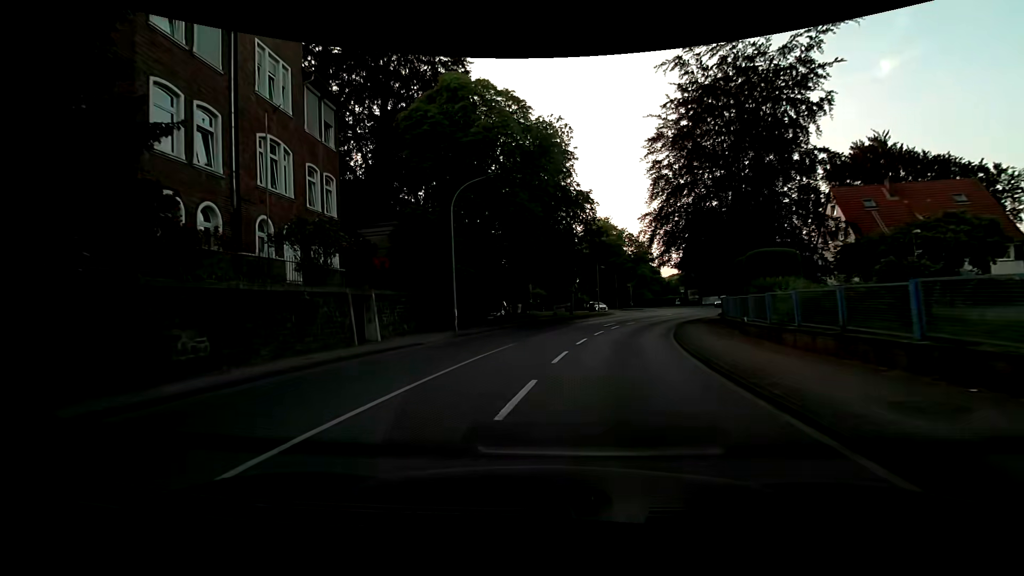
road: primary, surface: asphalt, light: Day
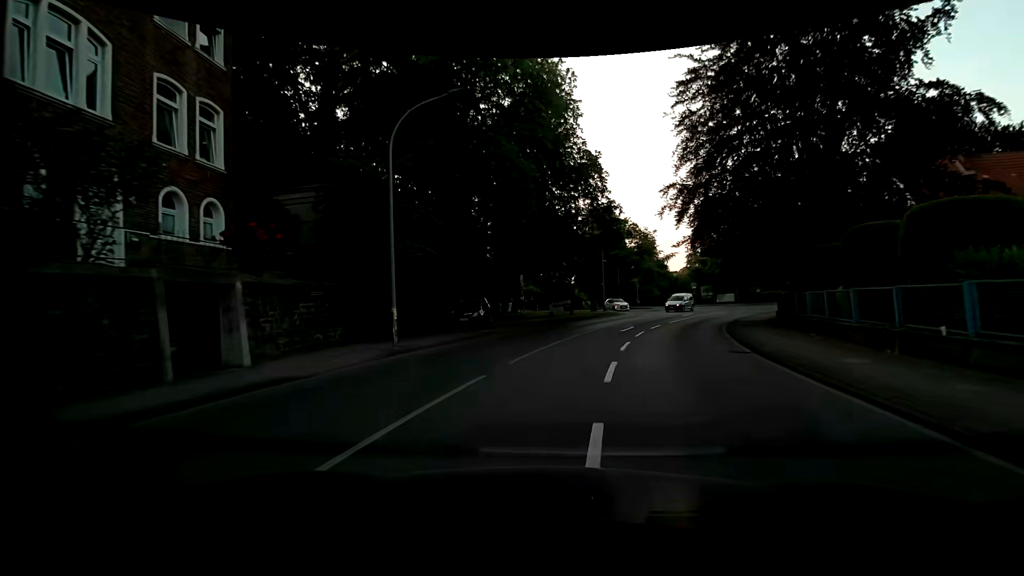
(-0.1, +9.6) m; 0°
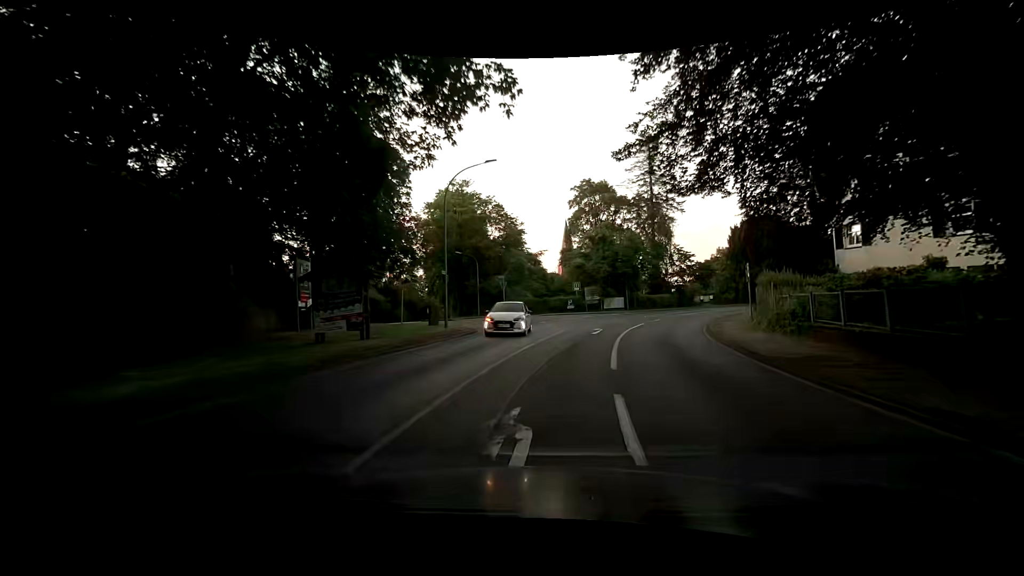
(+2.9, +22.2) m; +15°
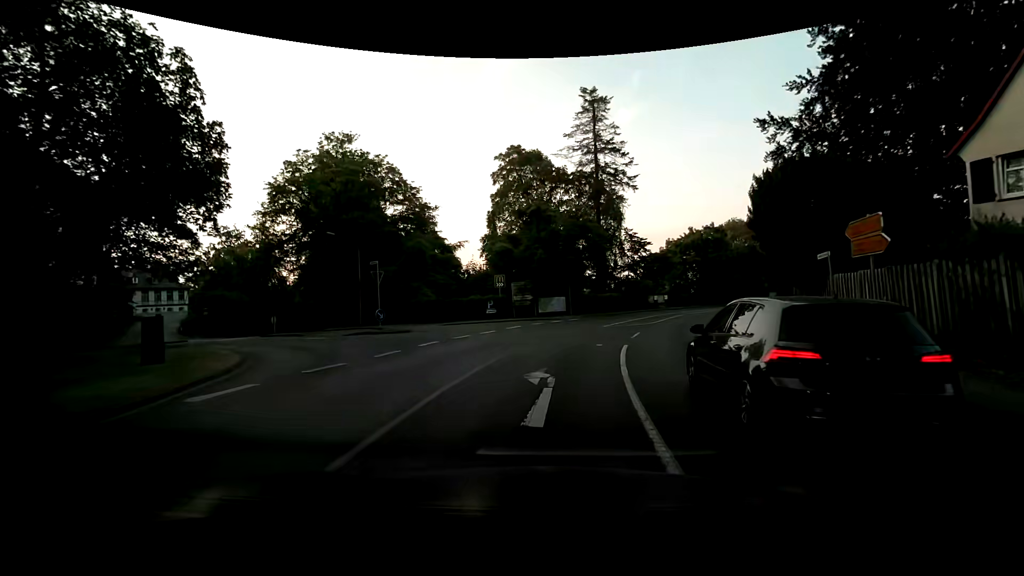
(+1.3, +16.6) m; +10°
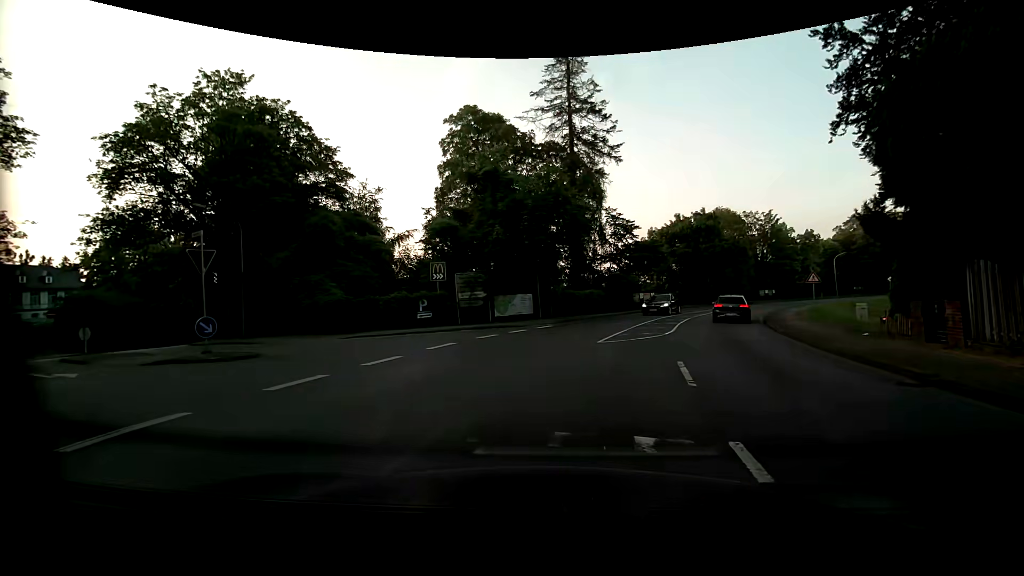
(0.0, +10.6) m; +3°
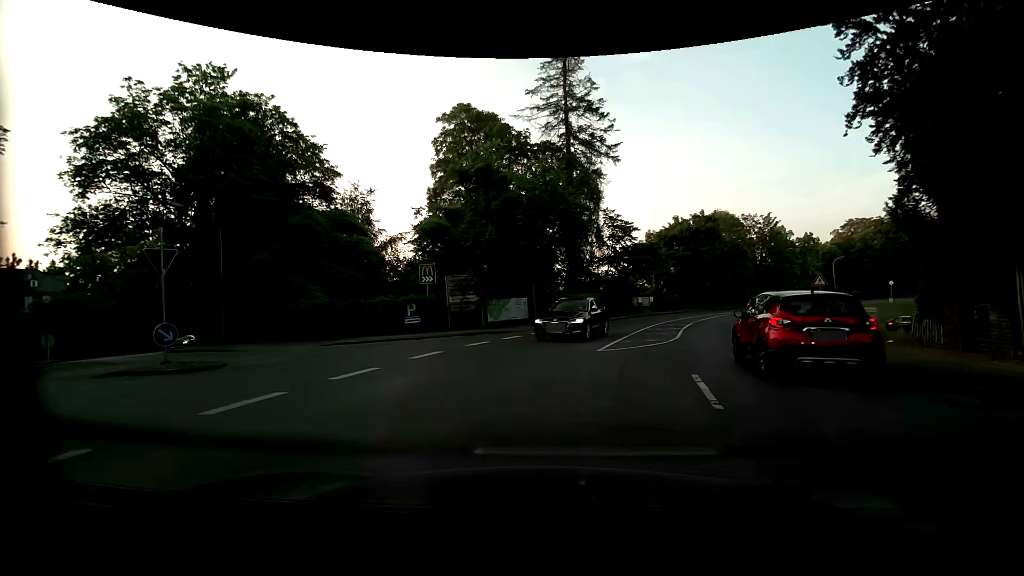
(0.0, +1.2) m; -2°
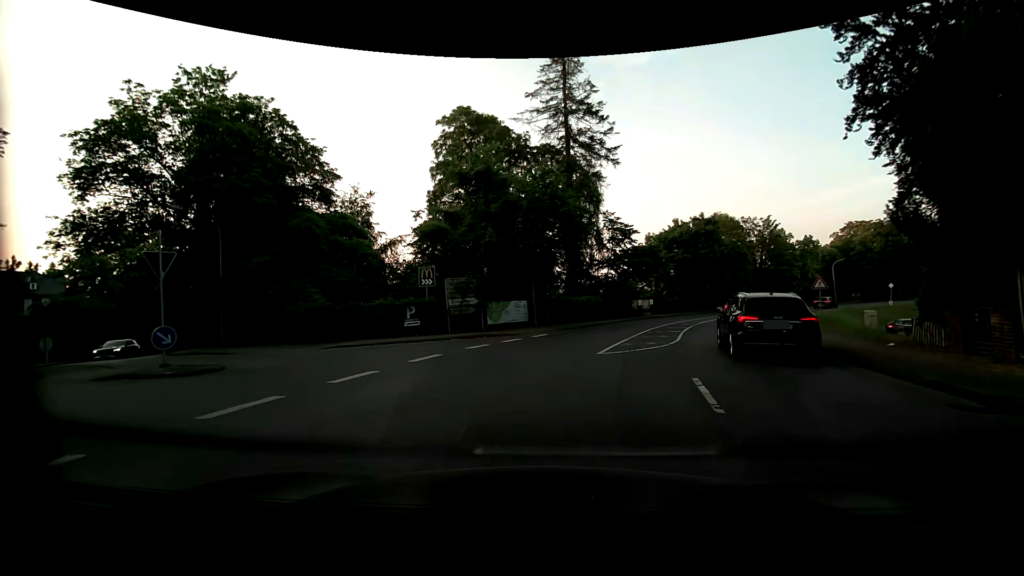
(0.0, +0.1) m; 0°
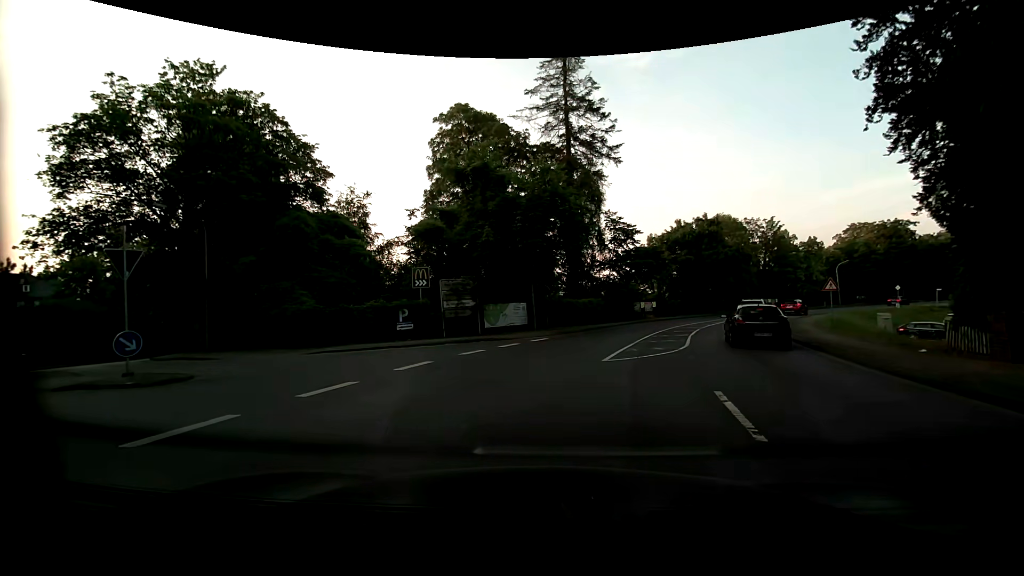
(0.0, +1.2) m; +1°
(-1, +10) (-8, +16) (-17, +21) (-25, +28) (-30, +36) (-34, +45) (-38, +55) (-41, +64) (-45, +74) (-47, +83) m
